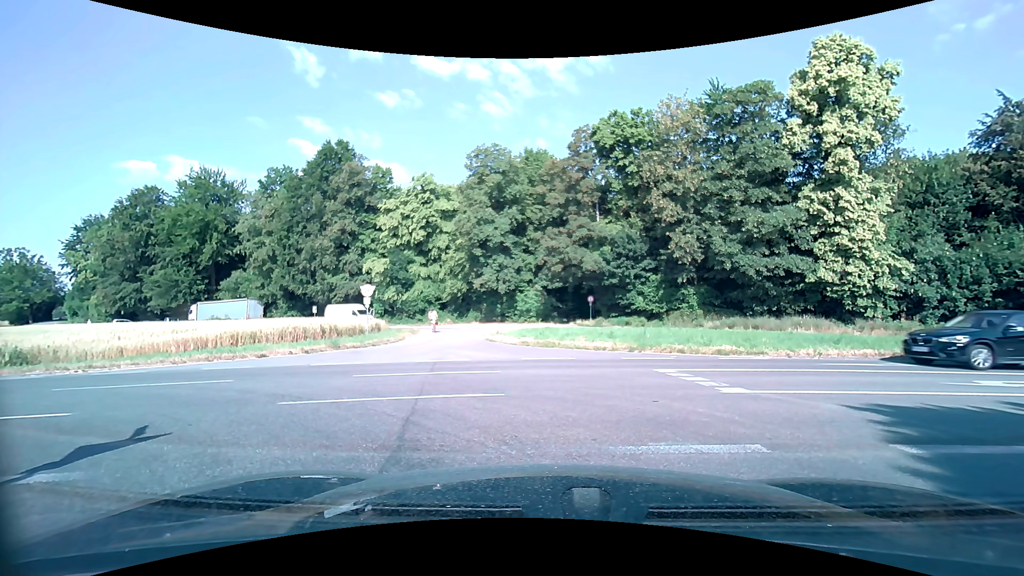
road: unclassified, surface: asphalt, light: Day
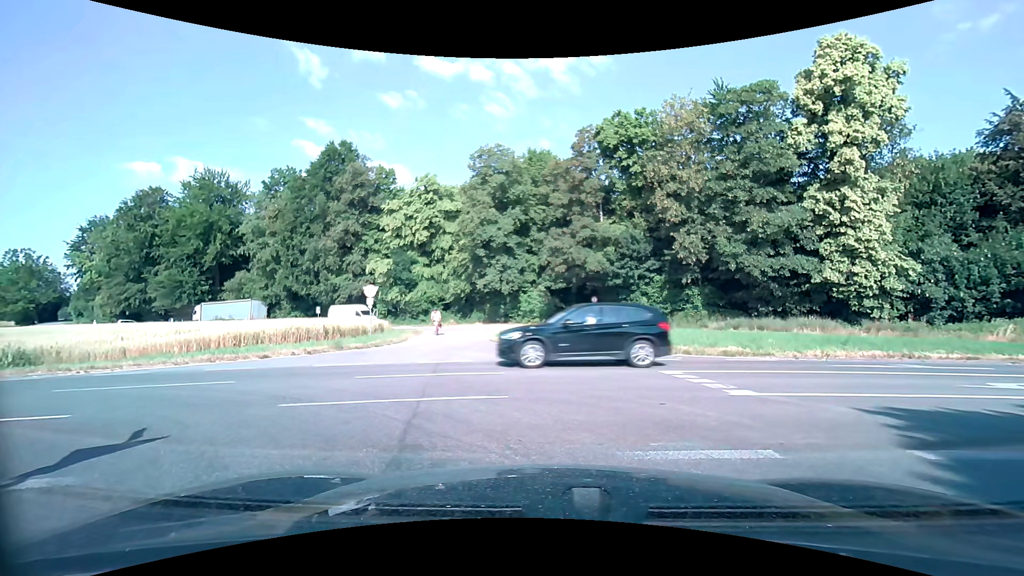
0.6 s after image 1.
(0.0, +0.1) m; 0°
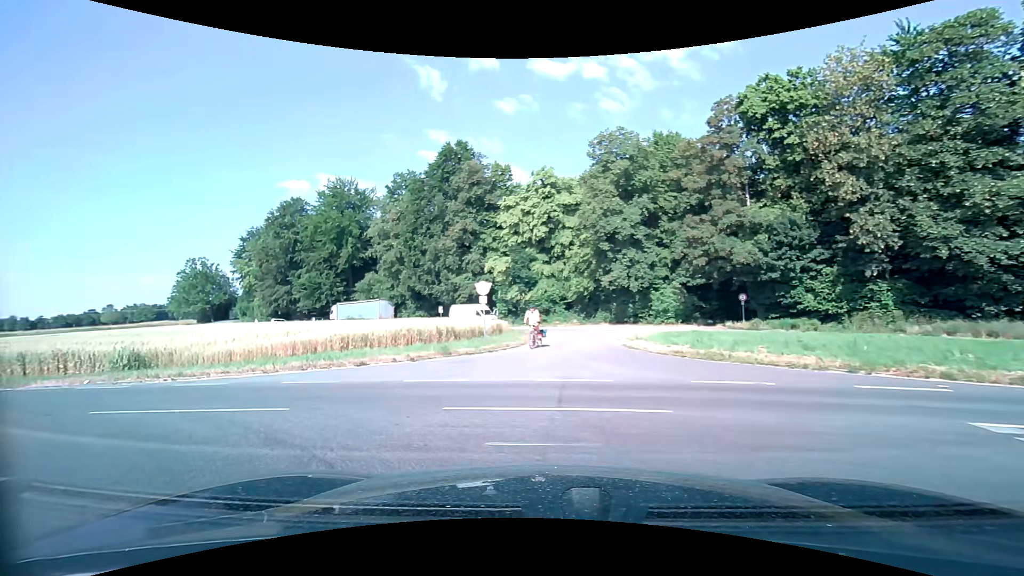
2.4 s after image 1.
(-0.6, +4.3) m; -15°
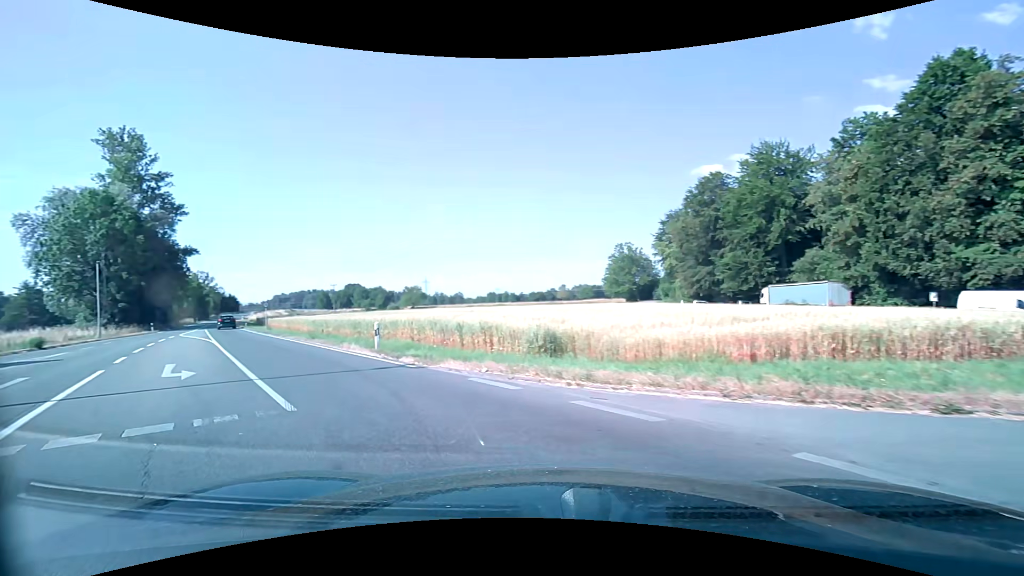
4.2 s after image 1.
(-3.2, +7.0) m; -47°
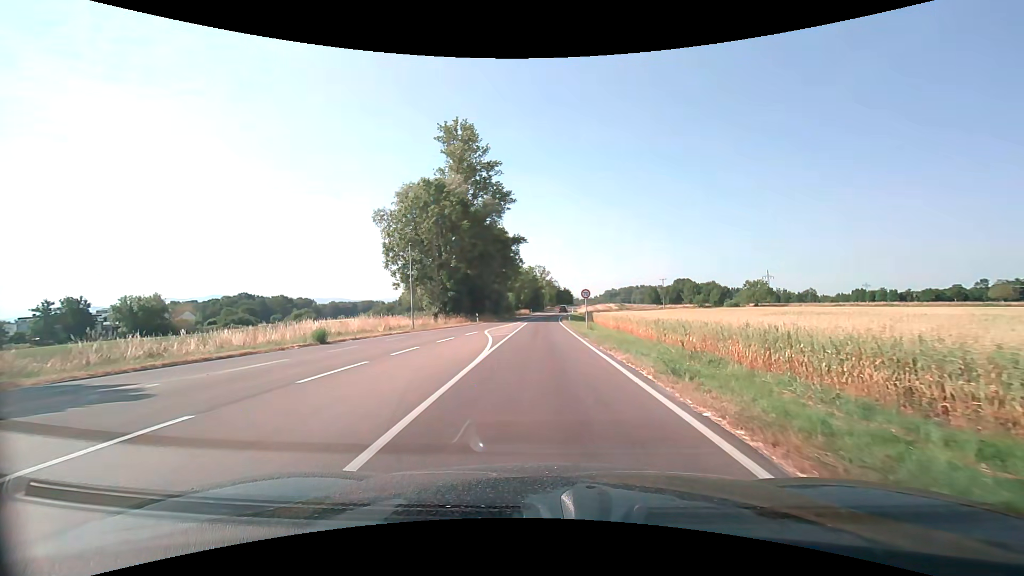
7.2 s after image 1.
(-7.0, +16.3) m; -35°
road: secondary
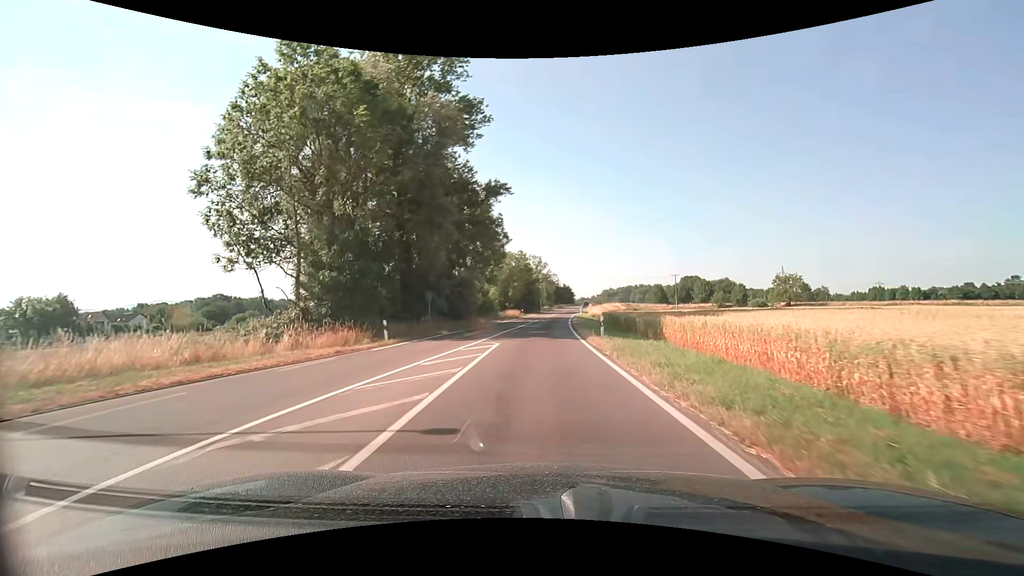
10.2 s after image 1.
(-0.2, +30.9) m; +1°
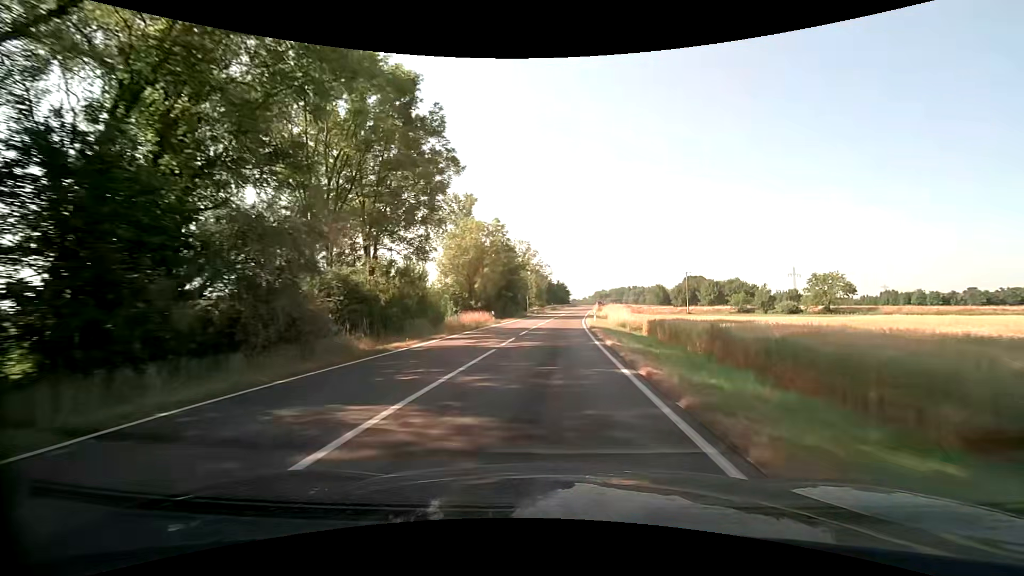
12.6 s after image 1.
(0.0, +31.4) m; +1°
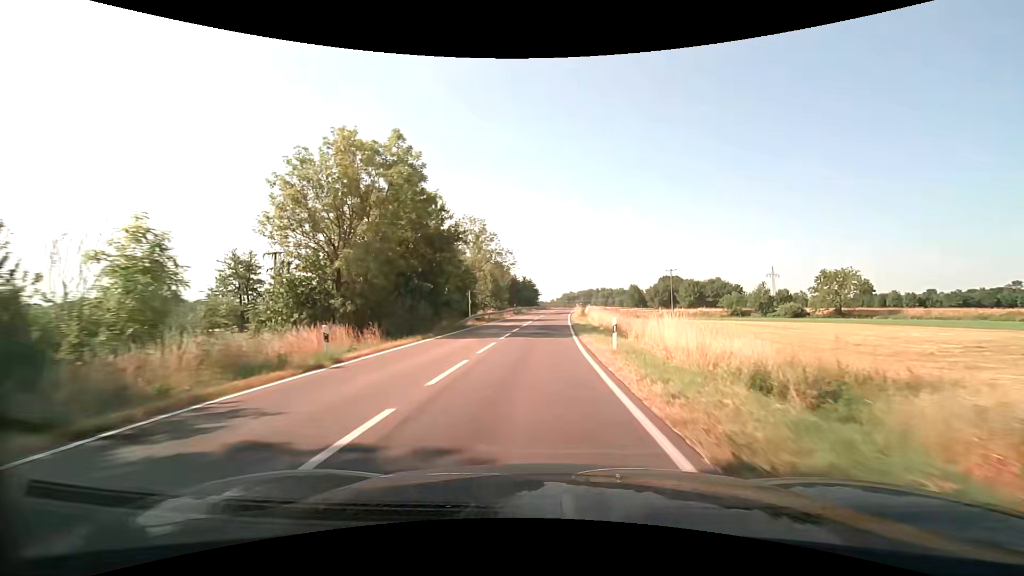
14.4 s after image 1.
(+1.0, +27.0) m; +4°
(0, +10) (0, +20) (0, +30) (0, +40) (+1, +50) (+1, +60) (+2, +70) (+3, +80) (+4, +90) (+5, +100) m
